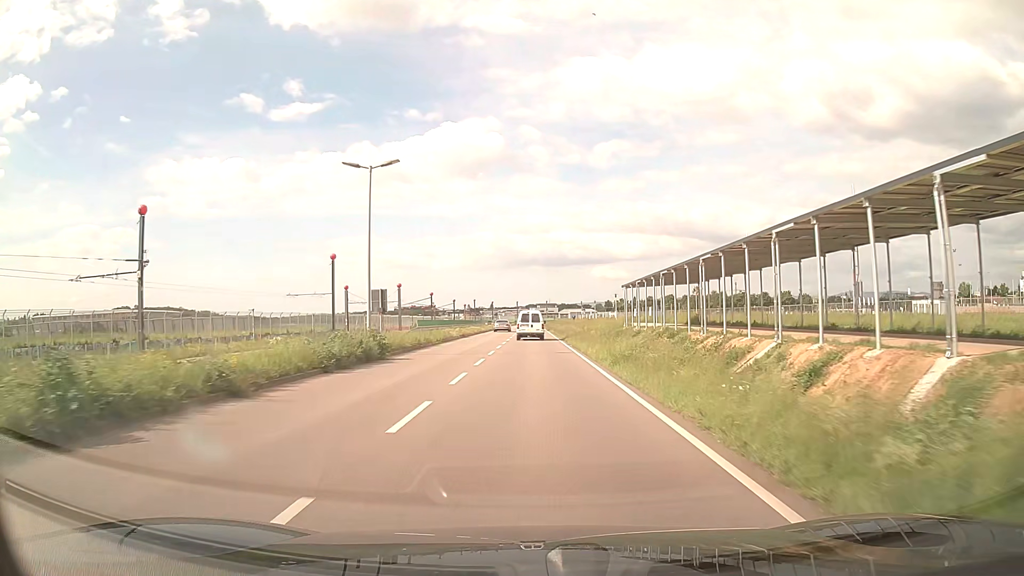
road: secondary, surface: asphalt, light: Day
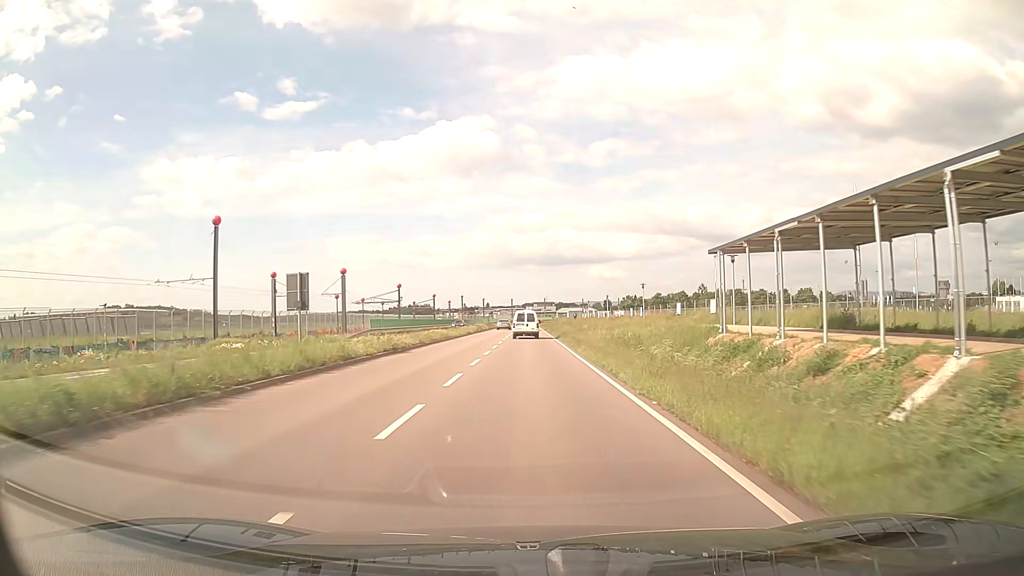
(0.0, +24.4) m; 0°
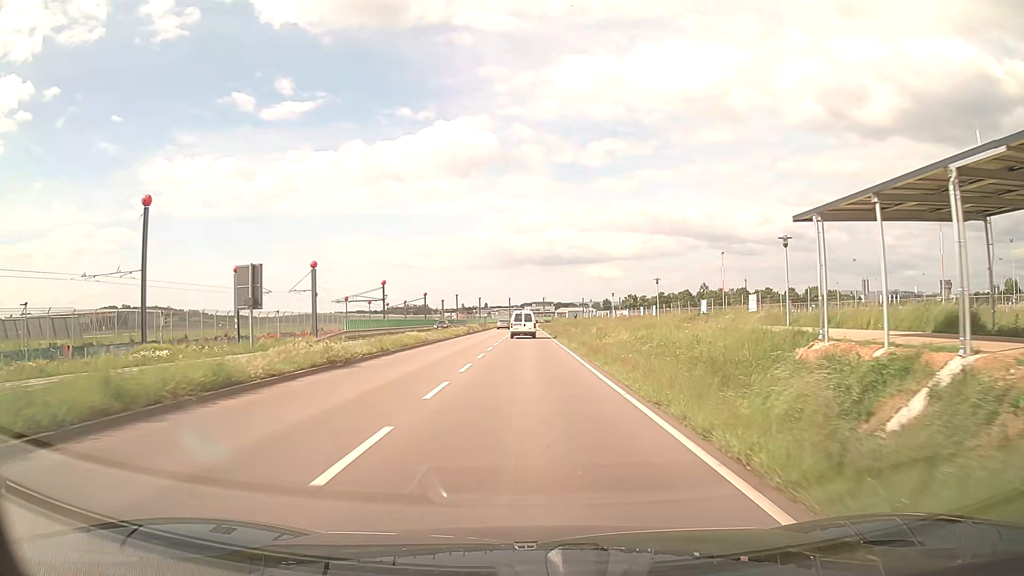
(0.0, +8.2) m; 0°
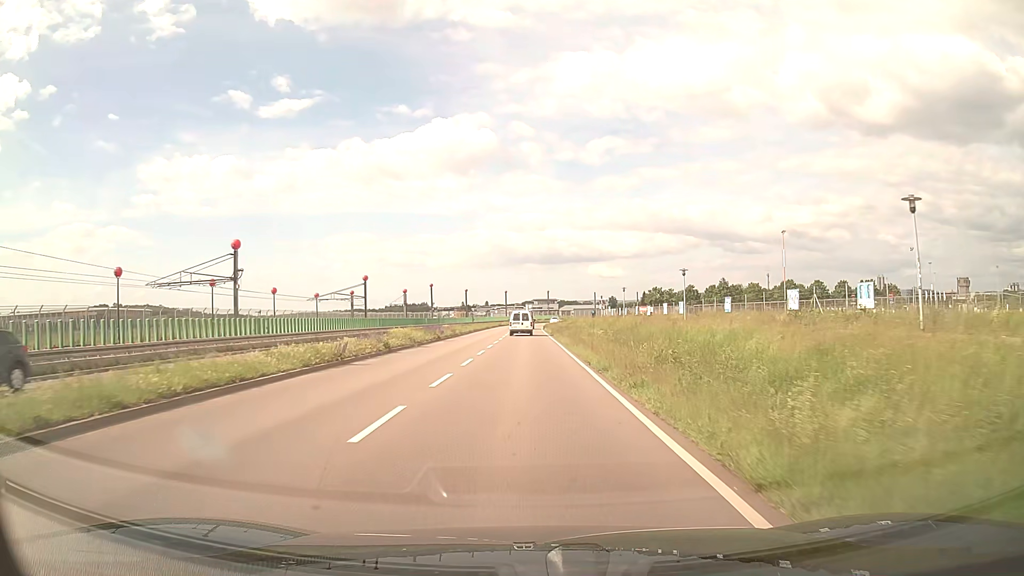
(0.0, +40.1) m; 0°
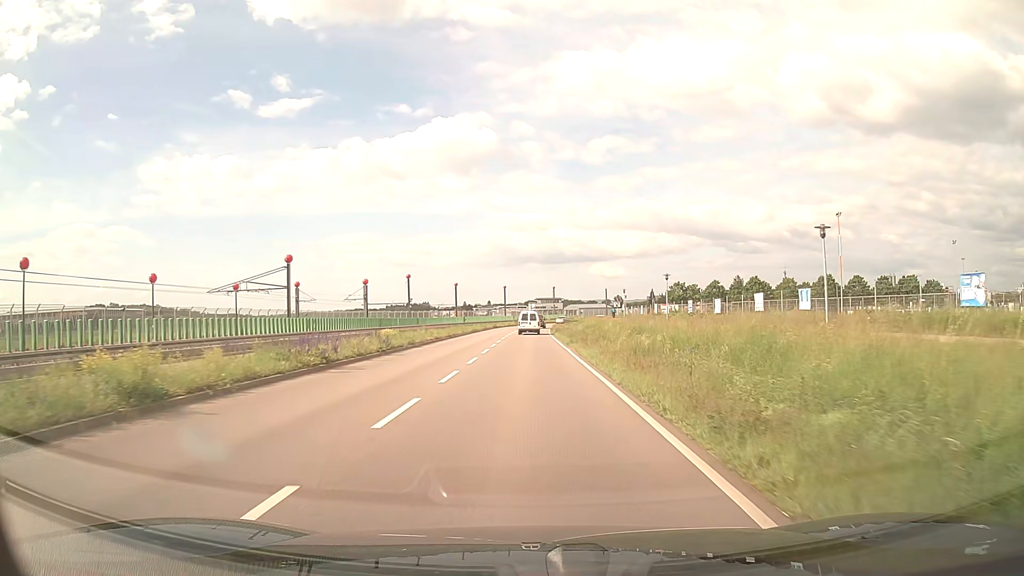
(0.0, +23.1) m; 0°
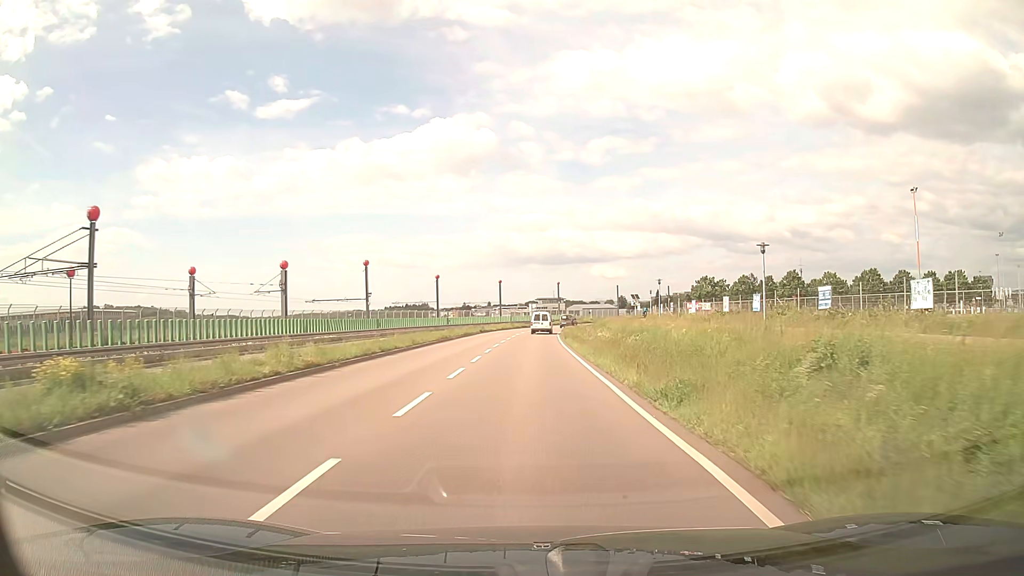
(0.0, +23.0) m; 0°
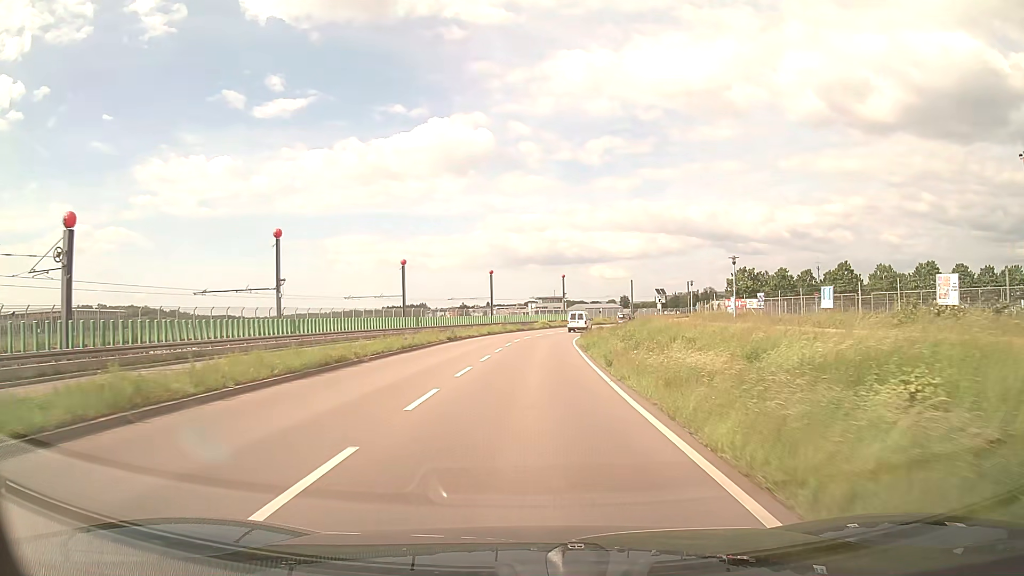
(0.0, +23.3) m; 0°
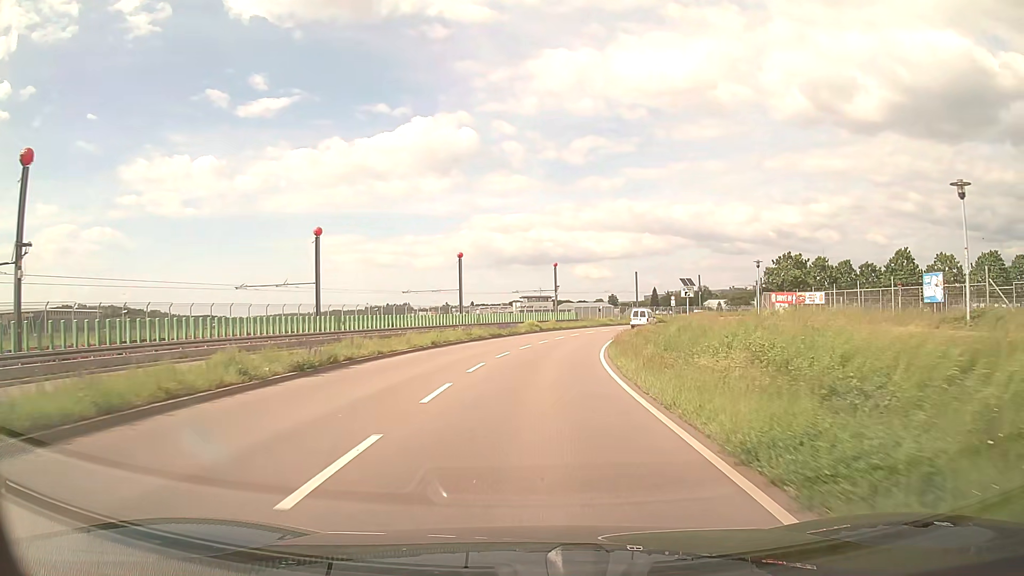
(+0.2, +23.4) m; +1°
(0, +10) (+1, +20) (+2, +30) (+3, +40) (+5, +50) (+8, +59) (+12, +68) (+16, +77) (+21, +86) (+27, +94) m
